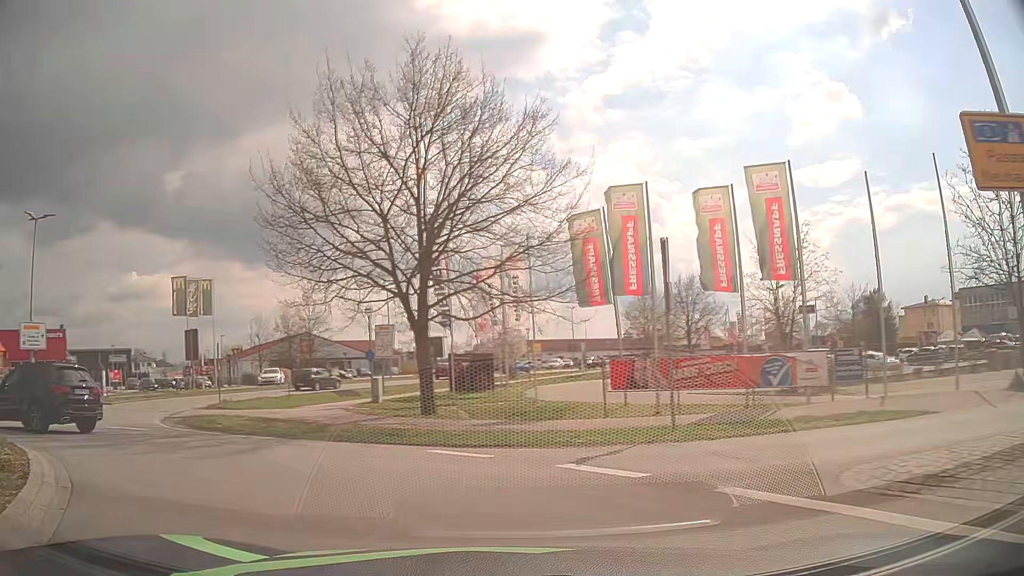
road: secondary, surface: asphalt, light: Day
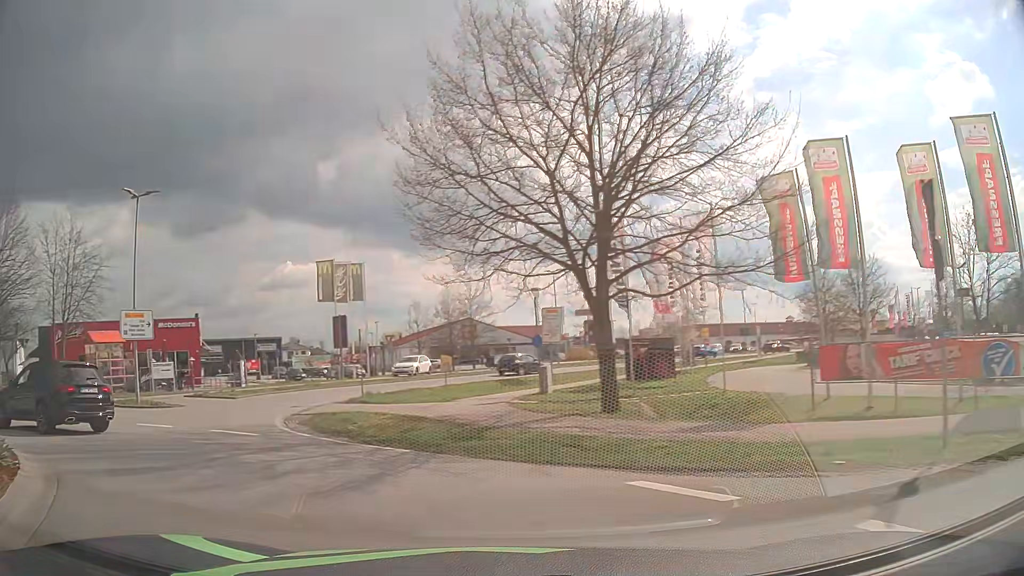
(-0.5, +3.8) m; -14°
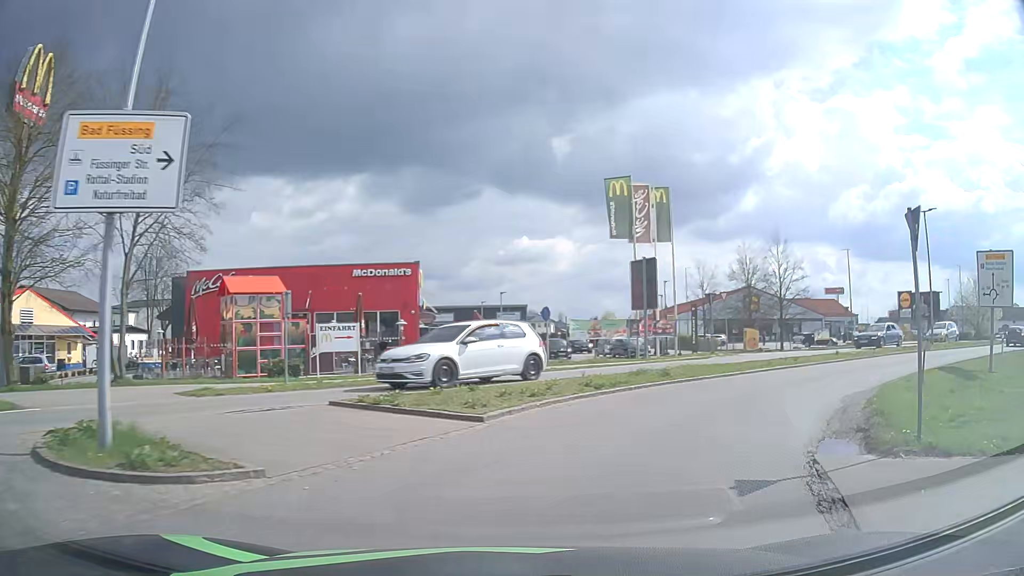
(-7.9, +17.9) m; -22°
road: tertiary
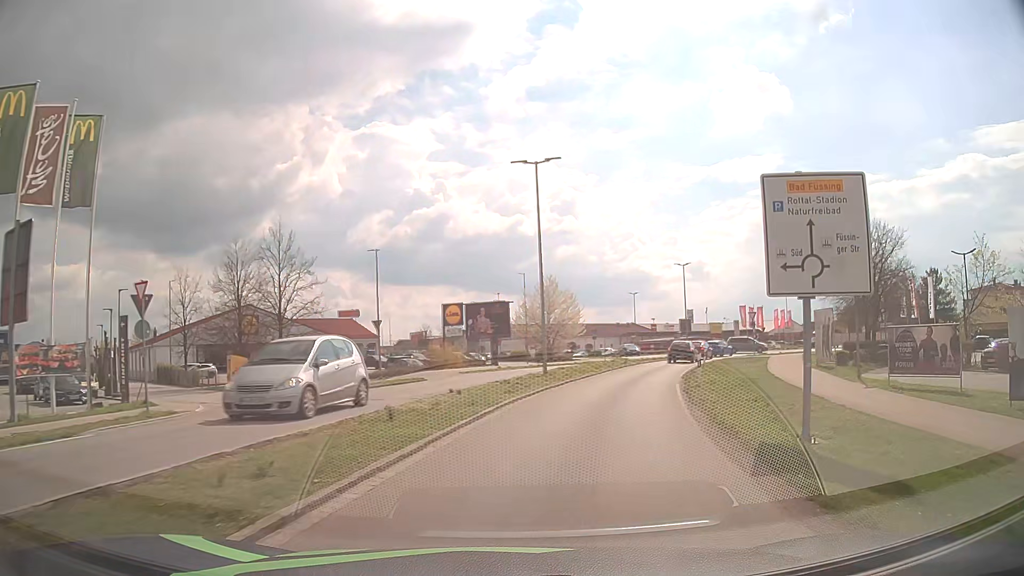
(+6.4, +16.0) m; +42°
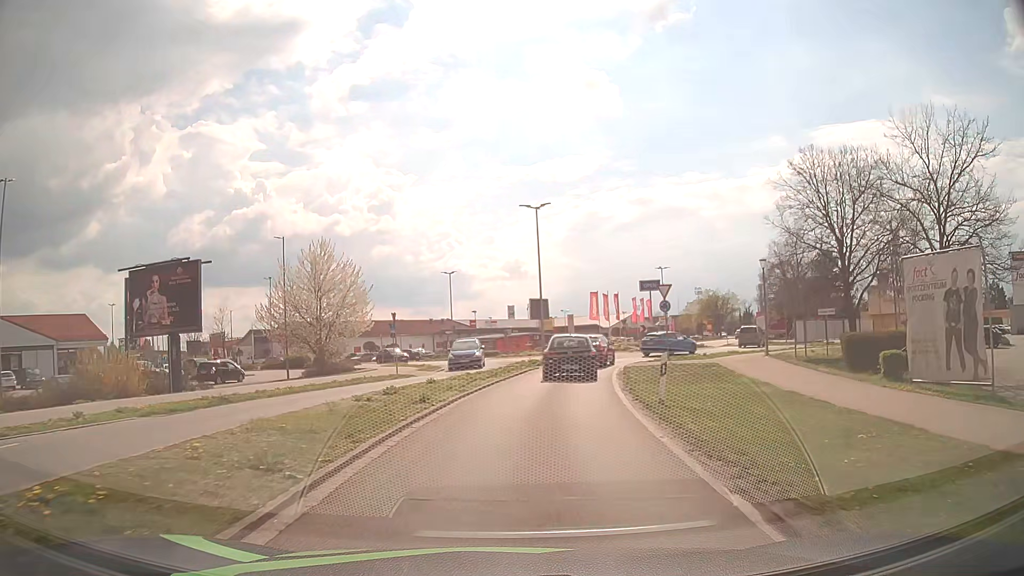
(+4.6, +26.0) m; +16°
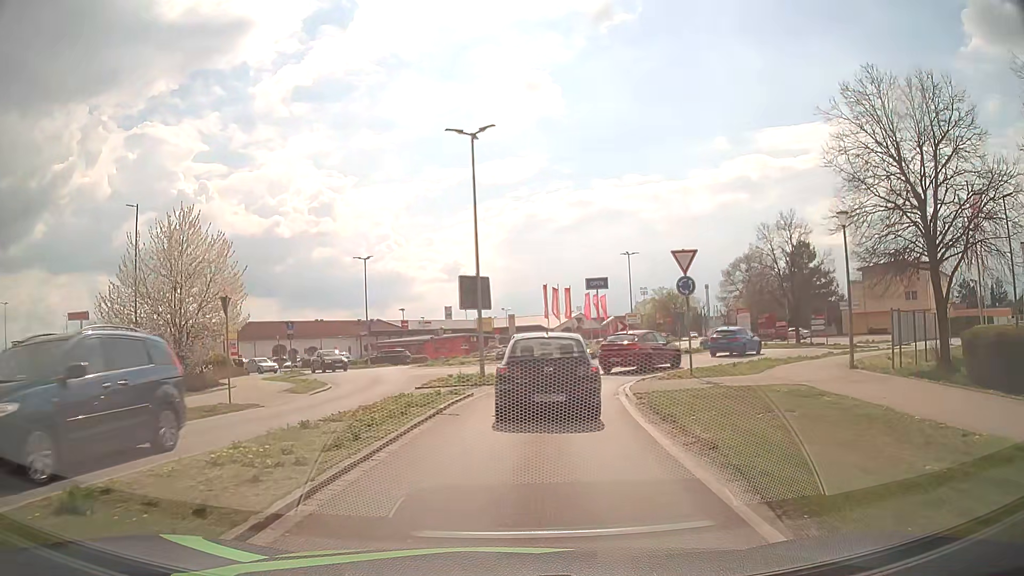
(+0.5, +13.3) m; +5°
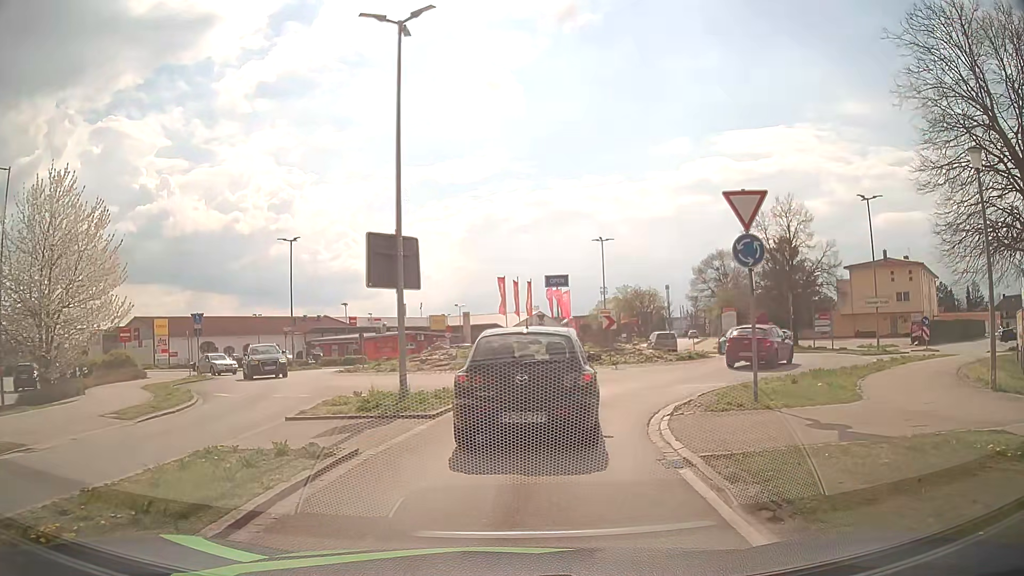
(+0.2, +8.3) m; +3°
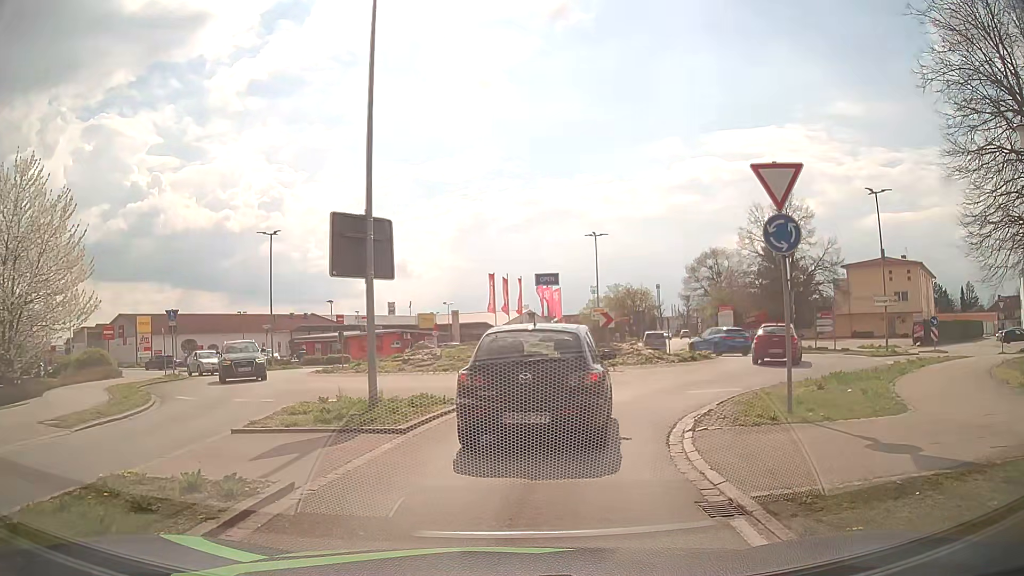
(0.0, +1.9) m; 0°
(+1, +10) (+5, +19) (+11, +27) (+12, +37) (+11, +47) (+13, +56) (+16, +66) (+19, +75) (+23, +85) (+26, +94) m
